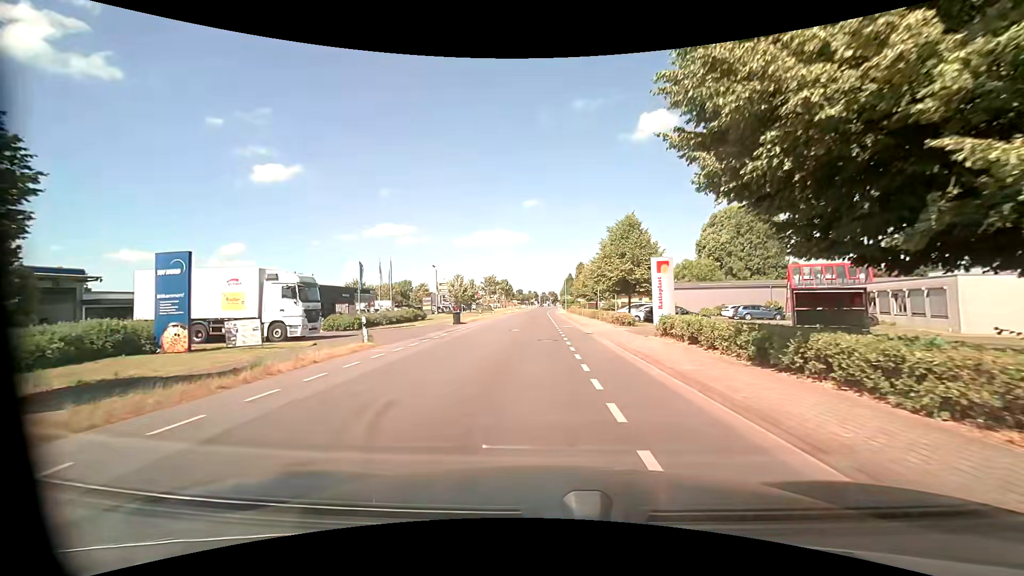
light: Day
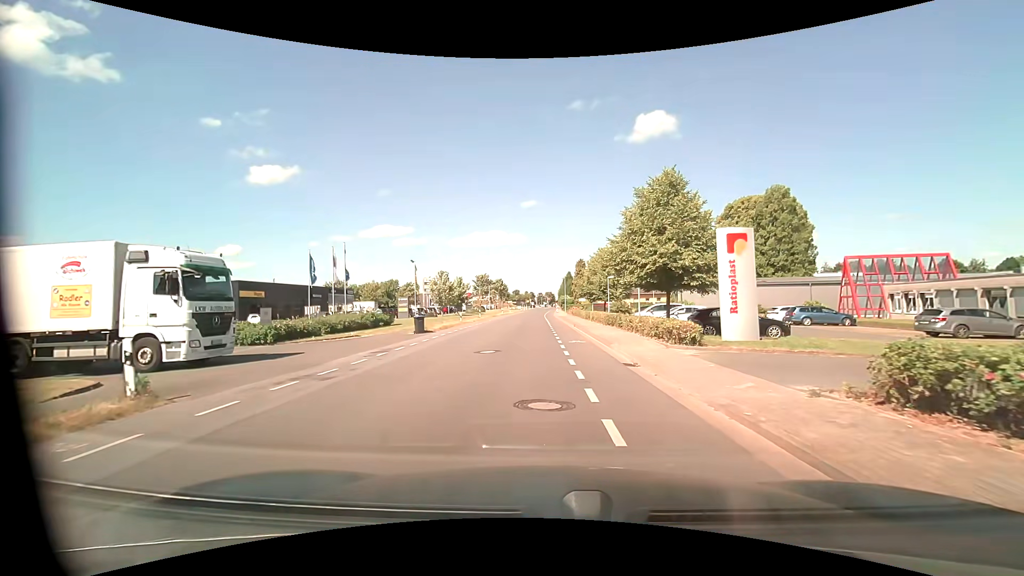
(0.0, +11.3) m; 0°
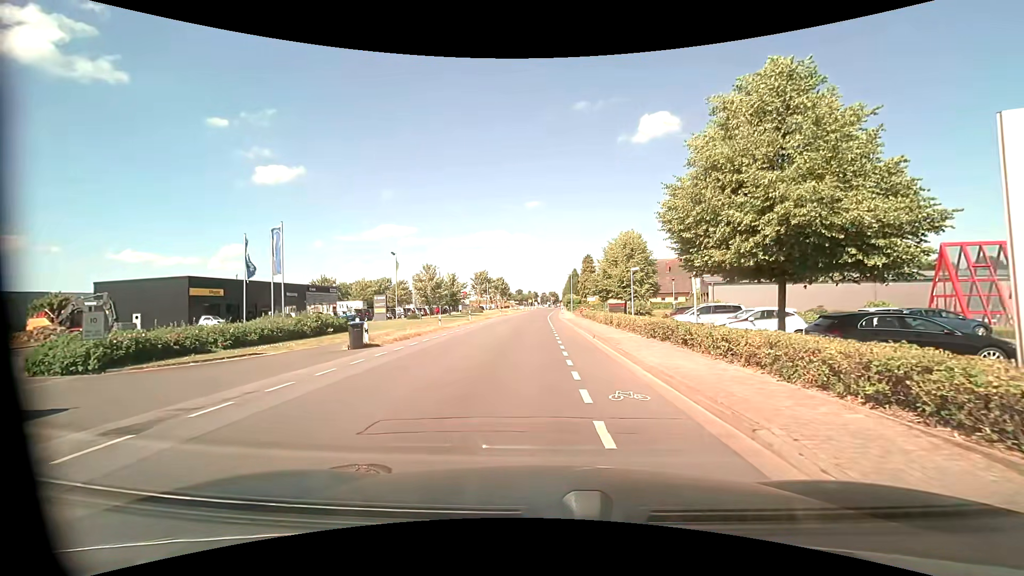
(0.0, +10.4) m; 0°
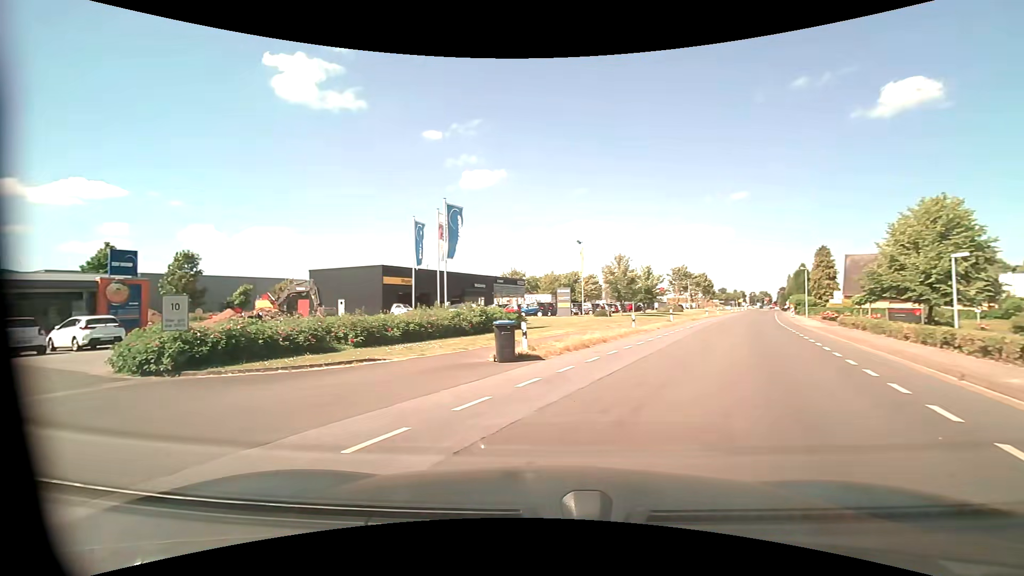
(-0.9, +7.6) m; -23°
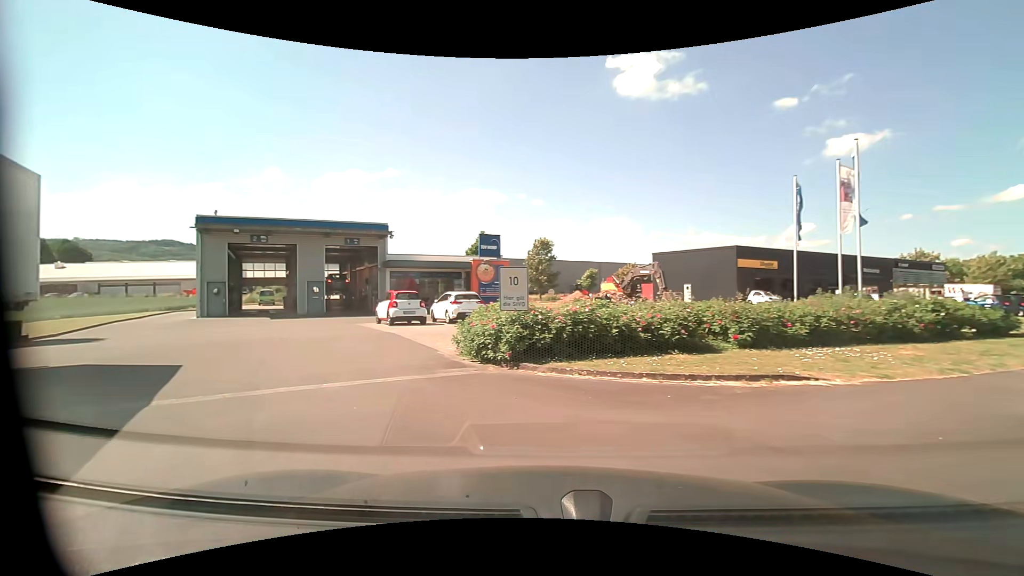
(-1.4, +4.8) m; -35°
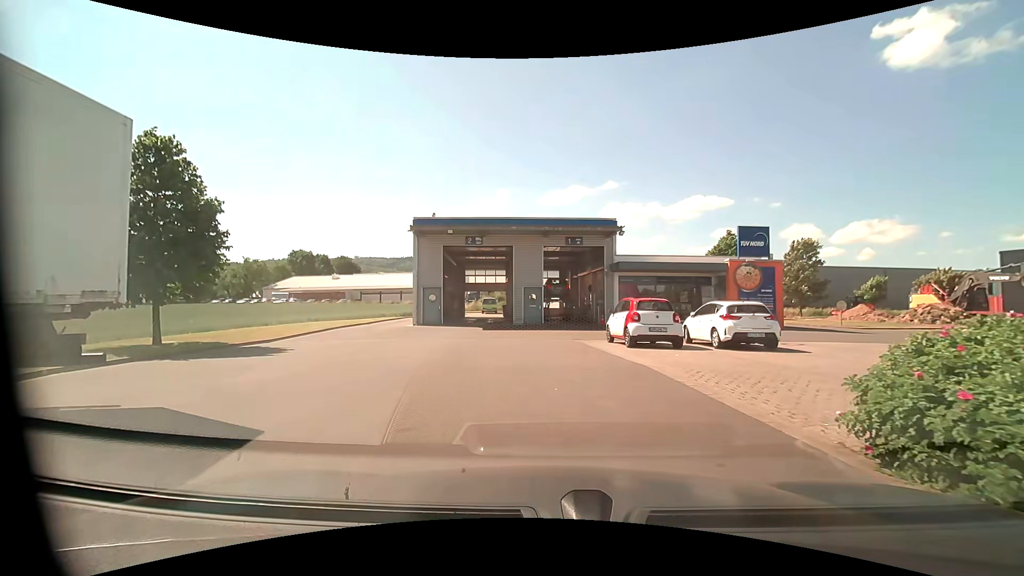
(-1.9, +6.3) m; -25°
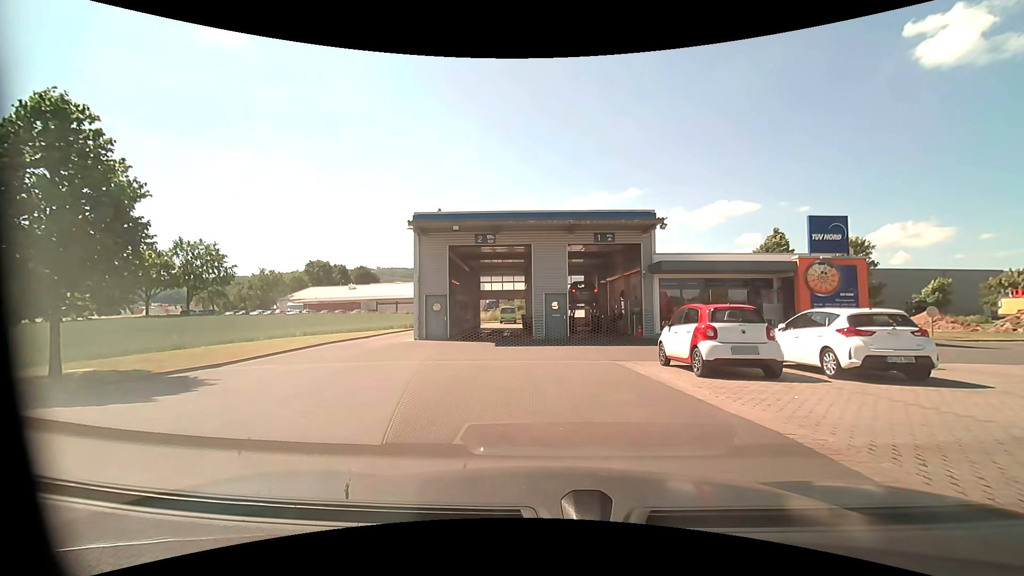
(-0.2, +4.5) m; -4°
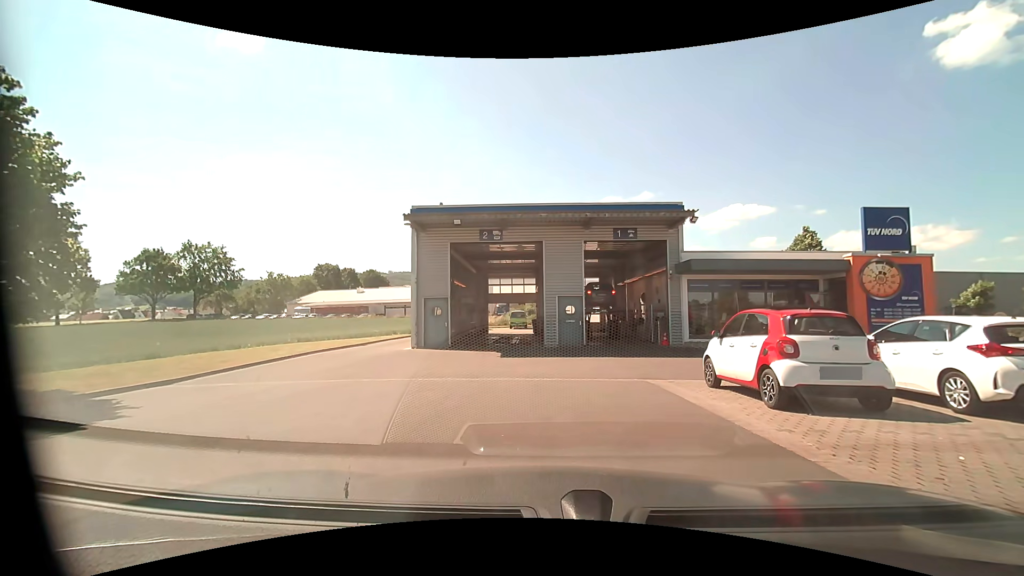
(0.0, +2.6) m; -1°
